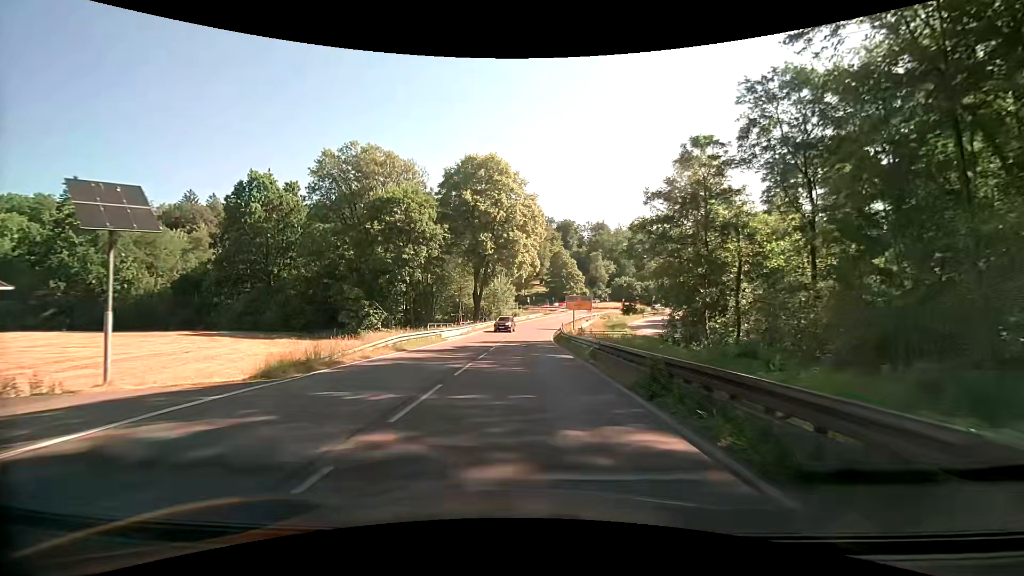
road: secondary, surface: asphalt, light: Day
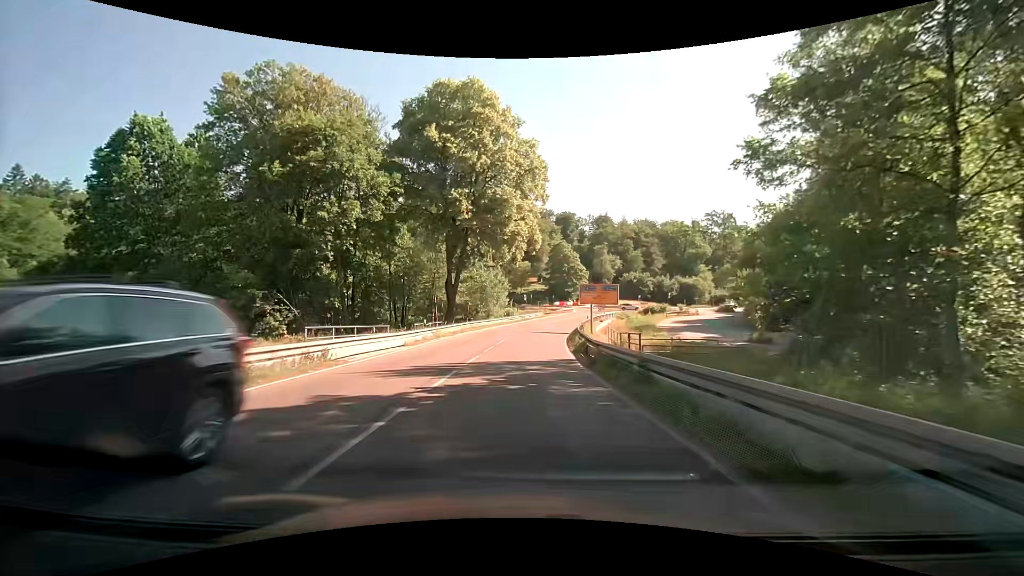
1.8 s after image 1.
(+0.1, +20.8) m; 0°
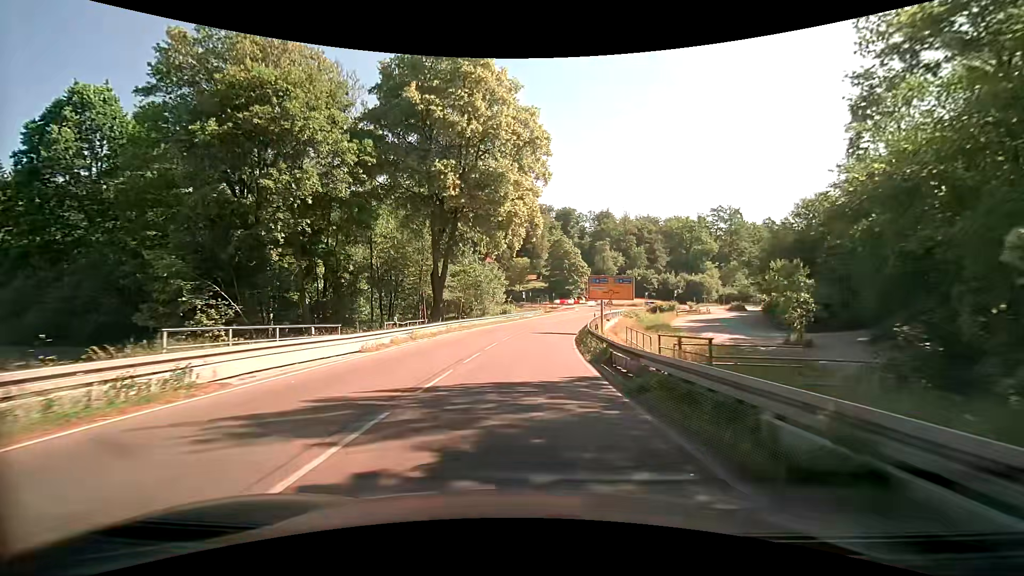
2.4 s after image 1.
(0.0, +6.8) m; 0°
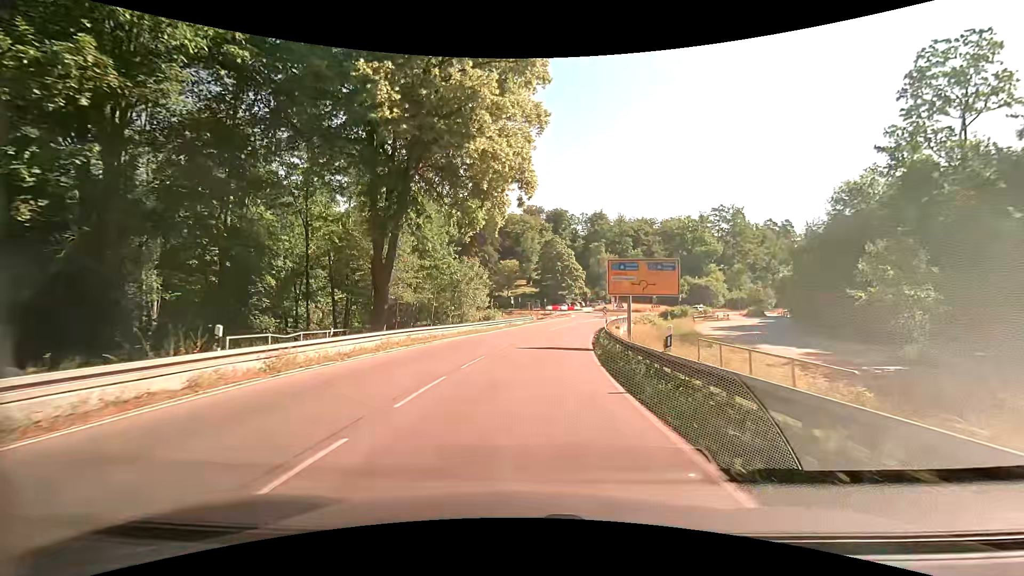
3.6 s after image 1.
(+0.1, +13.5) m; +1°
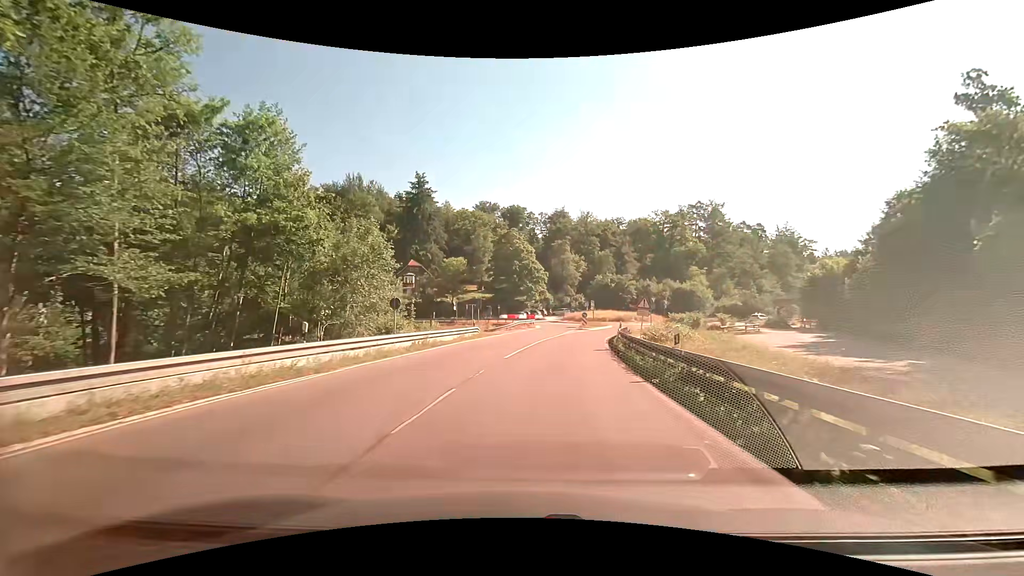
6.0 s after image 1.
(+0.9, +25.5) m; +5°
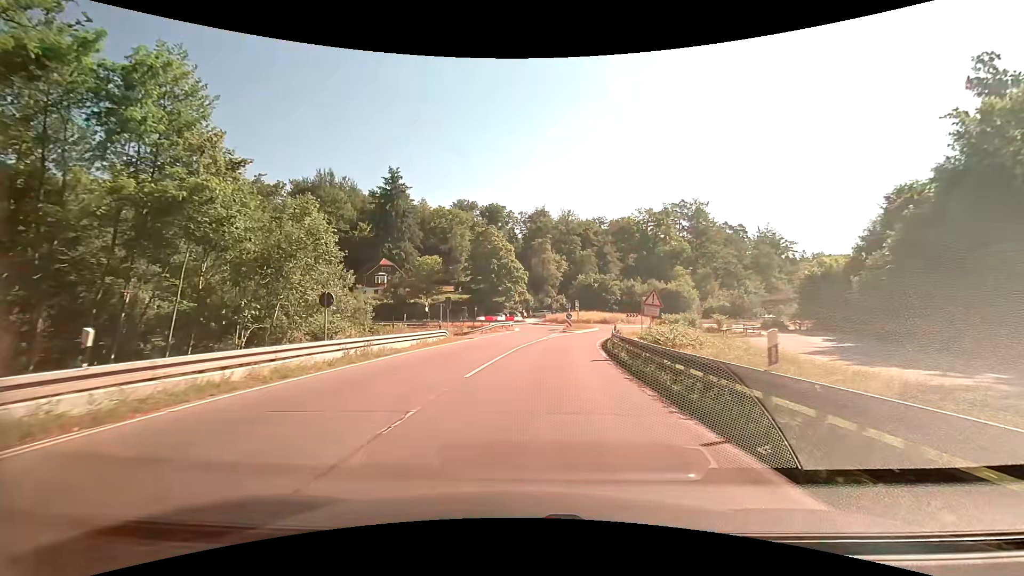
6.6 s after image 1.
(+0.2, +6.0) m; +2°
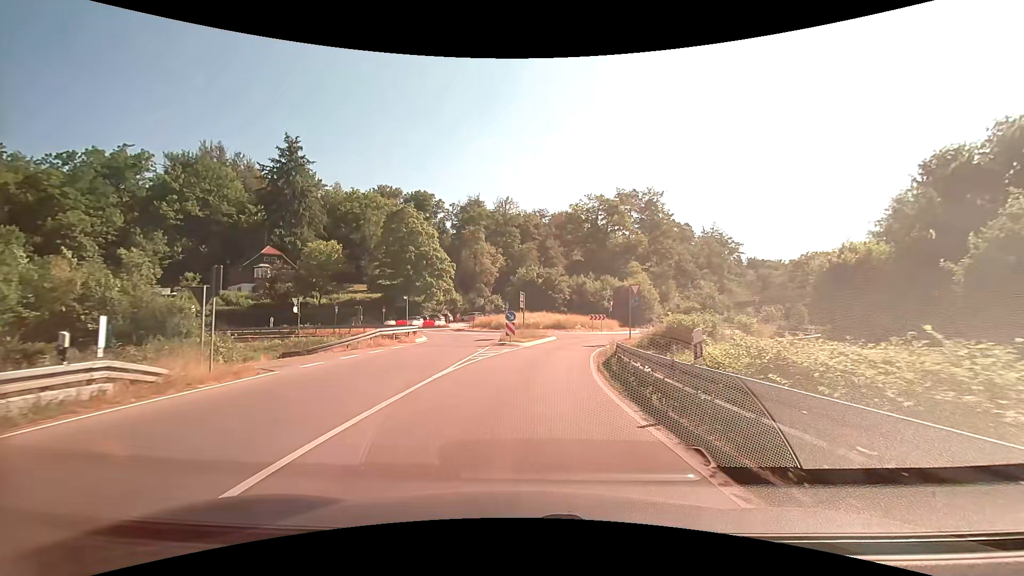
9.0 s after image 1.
(+1.2, +21.6) m; +8°
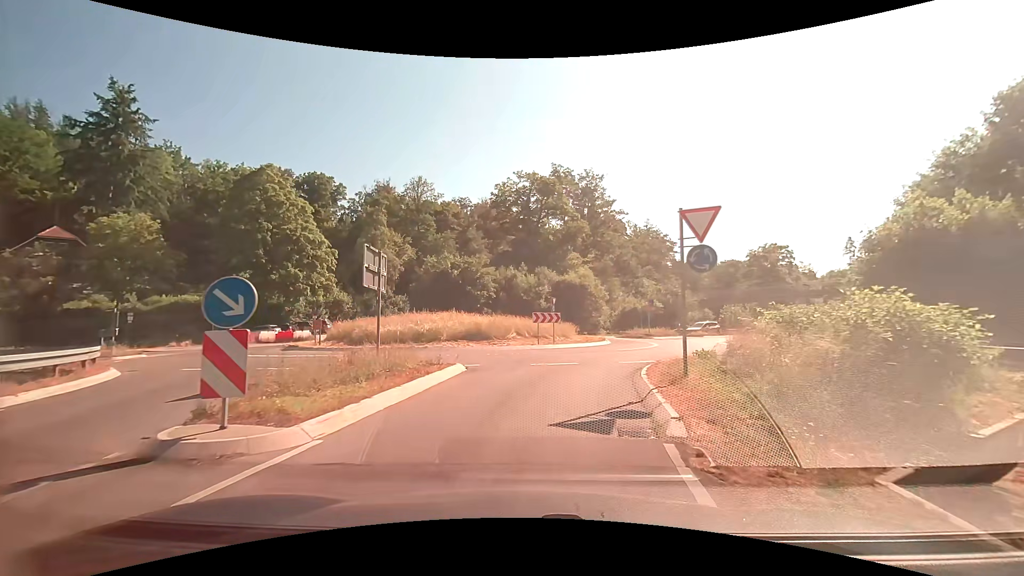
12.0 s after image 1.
(+1.4, +21.2) m; +8°
(+1, +10) (+3, +20) (+8, +28) (+12, +38) (+17, +46) (+24, +54) (+31, +60) (+39, +67) (+46, +74) (+53, +80) m
